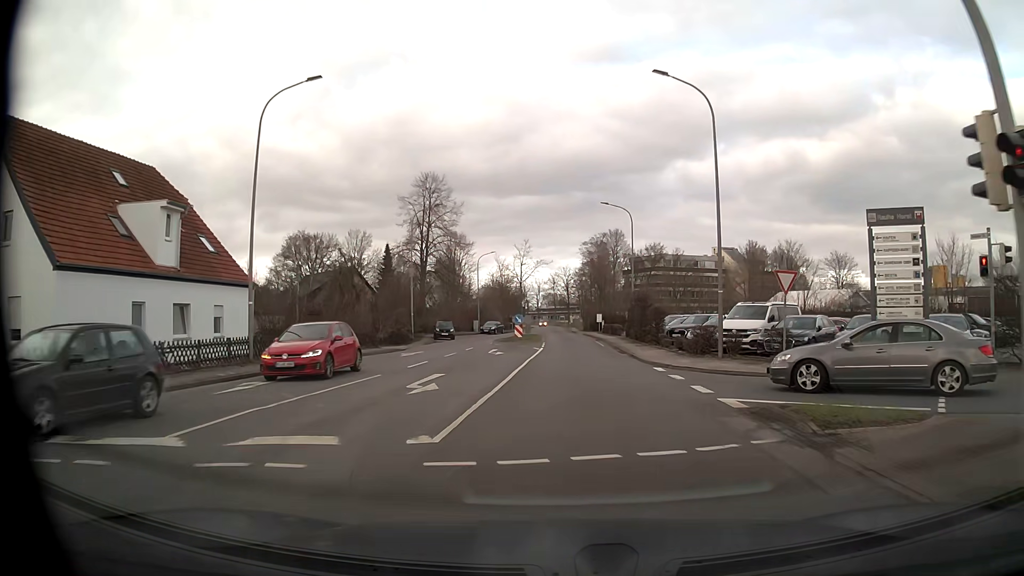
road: unclassified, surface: asphalt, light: Day
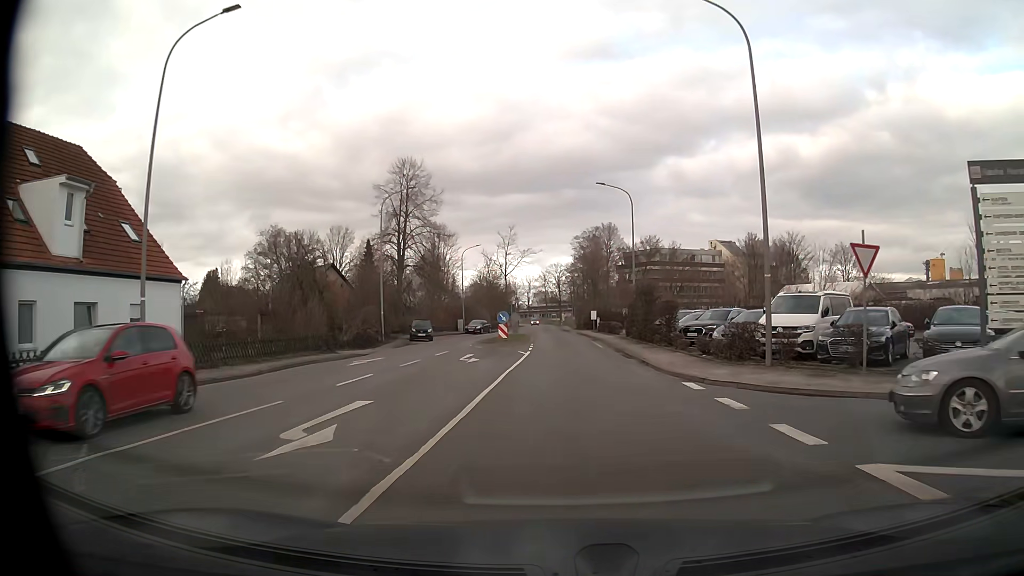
(+0.1, +6.2) m; +1°
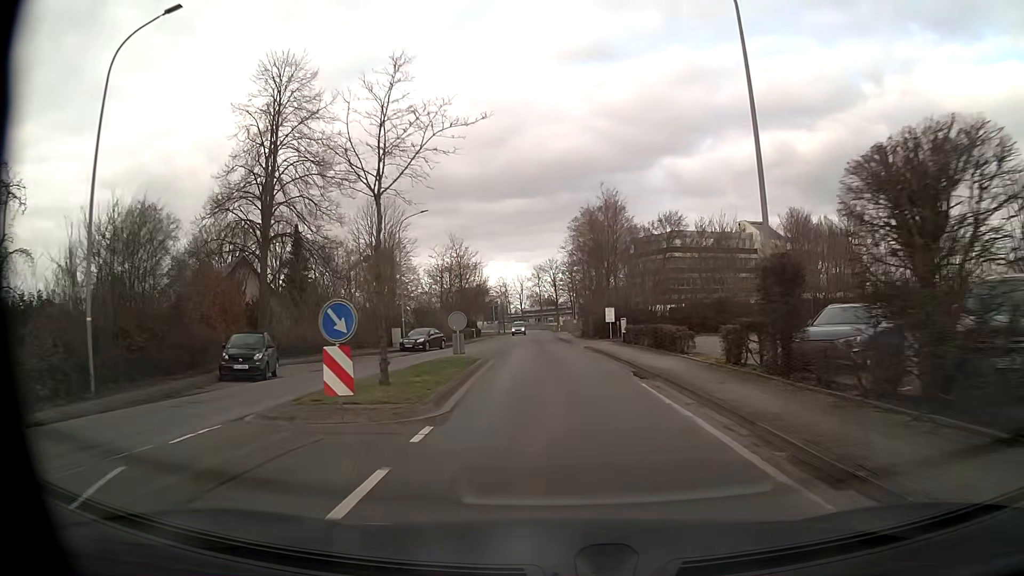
(+0.5, +28.2) m; +1°
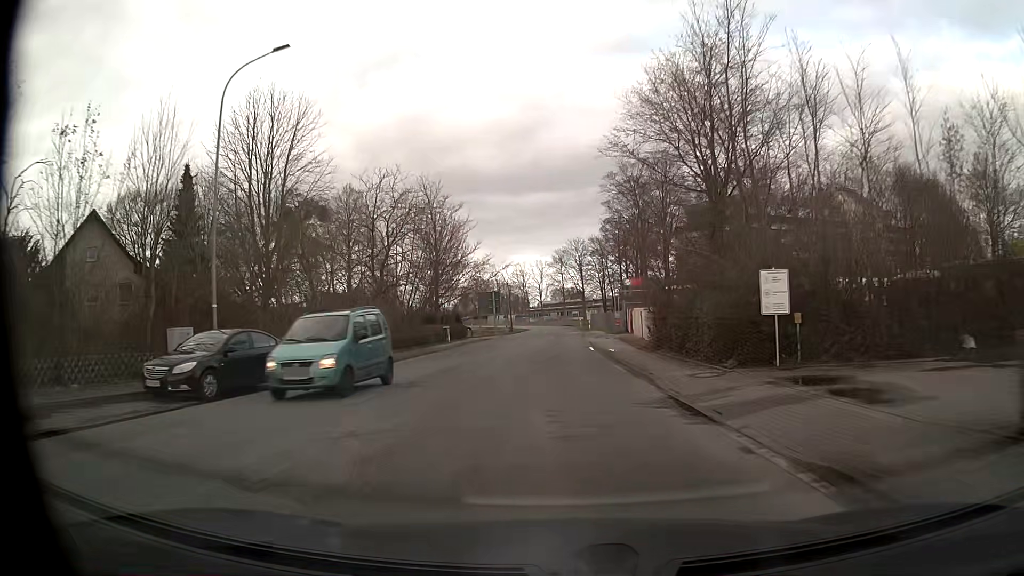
(-0.6, +30.1) m; -2°
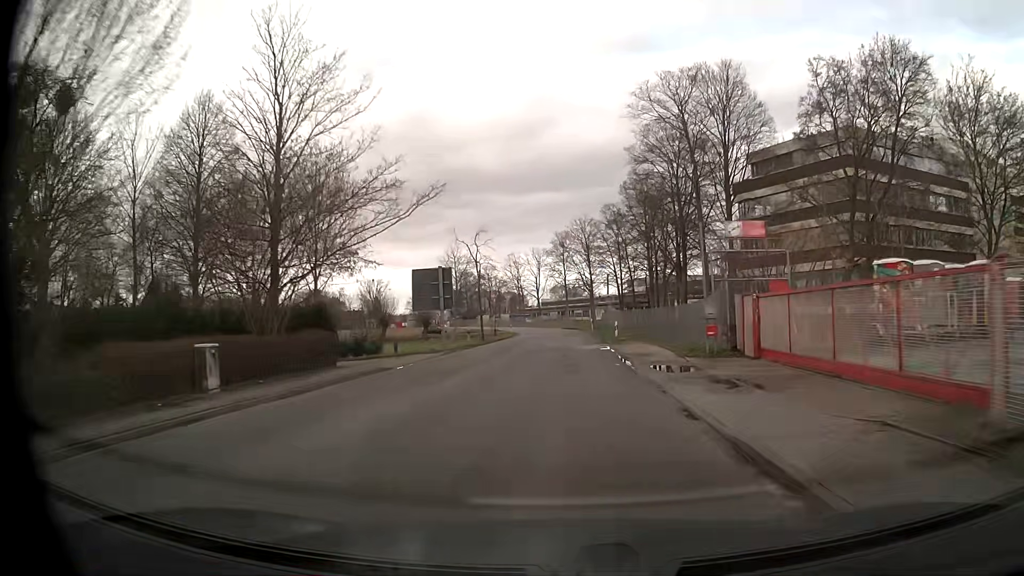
(-0.3, +30.0) m; 0°
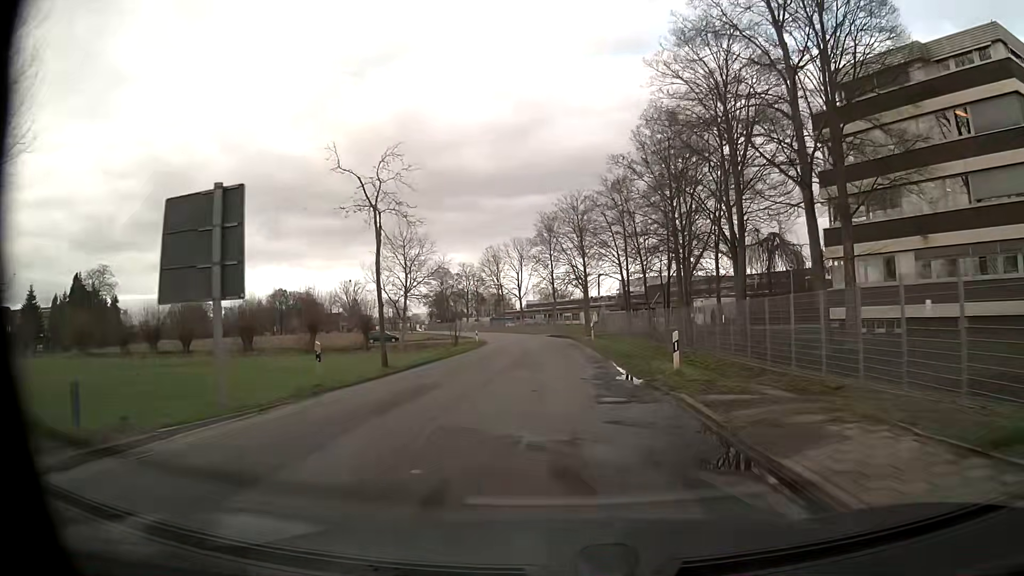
(+0.1, +22.8) m; 0°
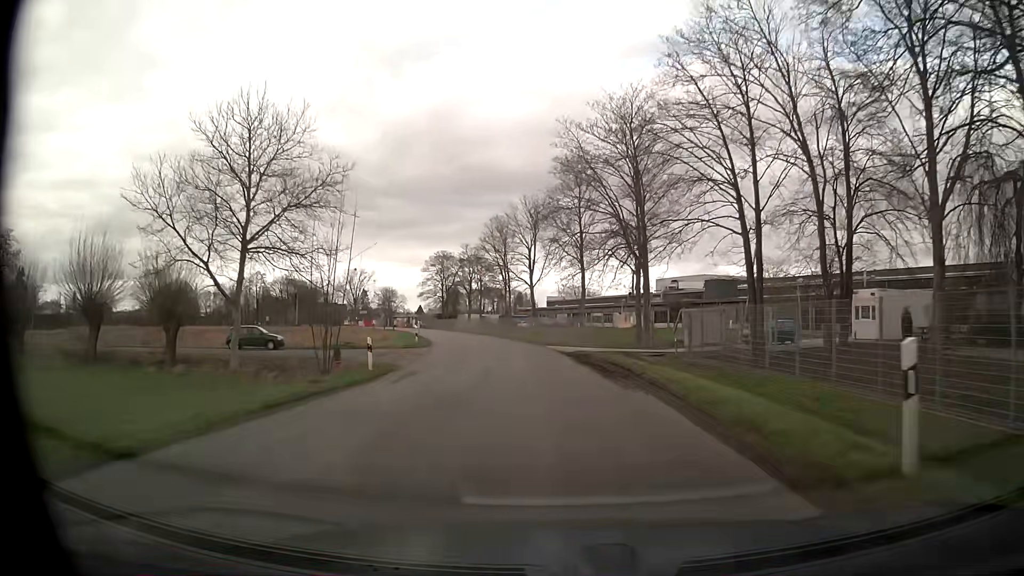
(-0.3, +38.4) m; -2°
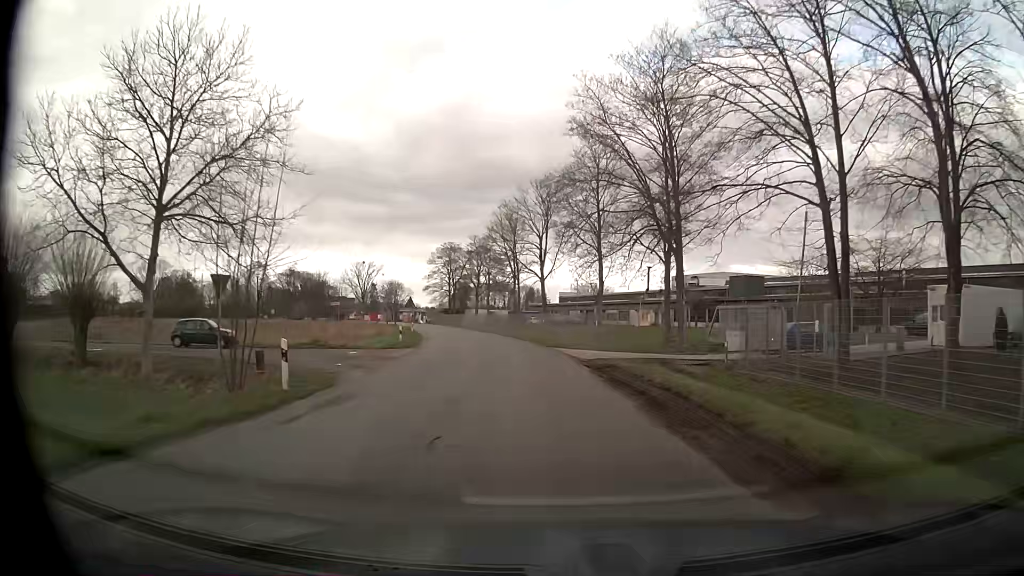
(-0.1, +7.8) m; -1°
(0, +10) (-1, +20) (-2, +30) (-3, +40) (-5, +50) (-7, +59) (-9, +69) (-12, +79) (-14, +89) (-17, +98) m
